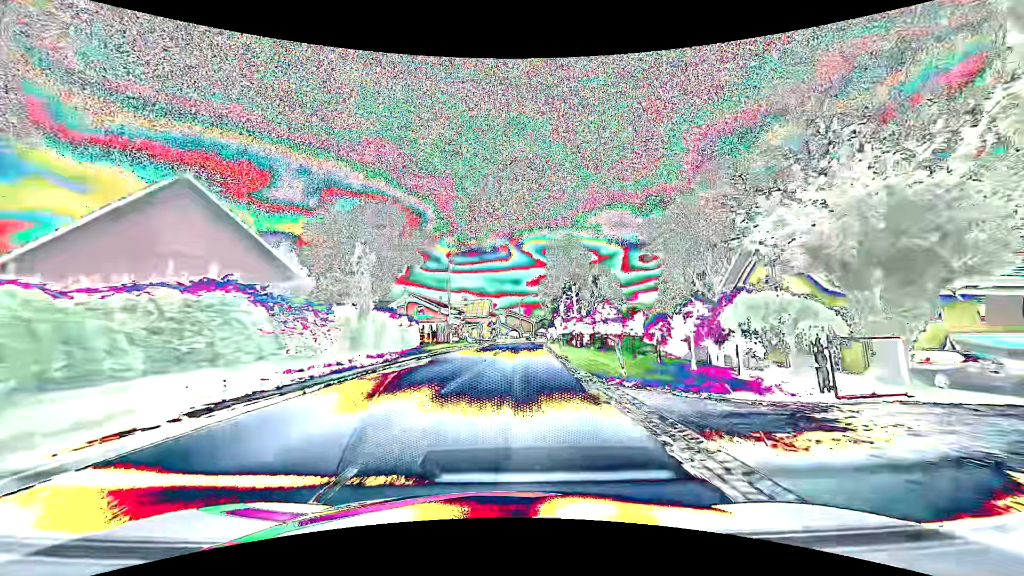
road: primary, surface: asphalt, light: Day
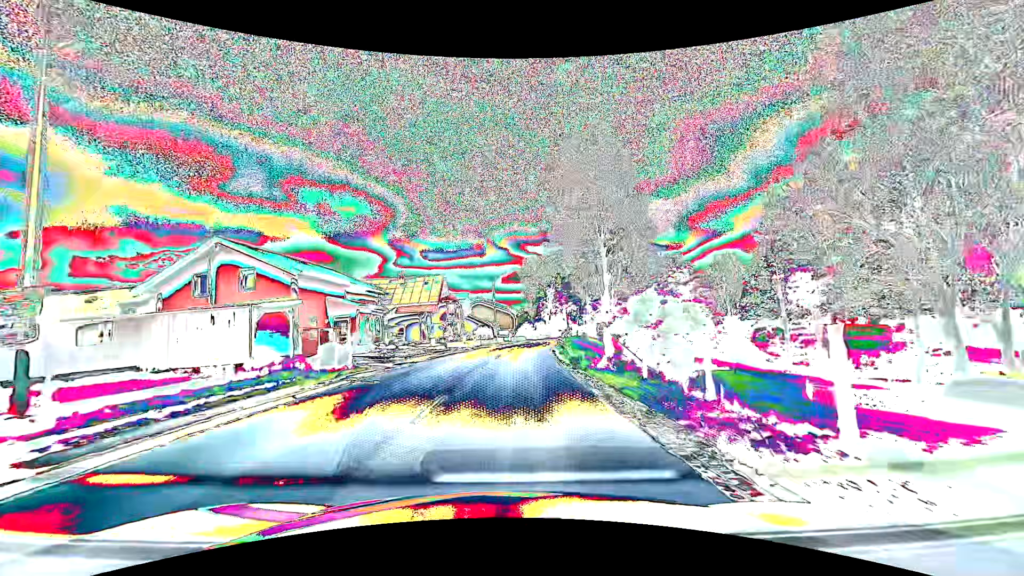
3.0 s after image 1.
(+1.4, +39.7) m; +3°
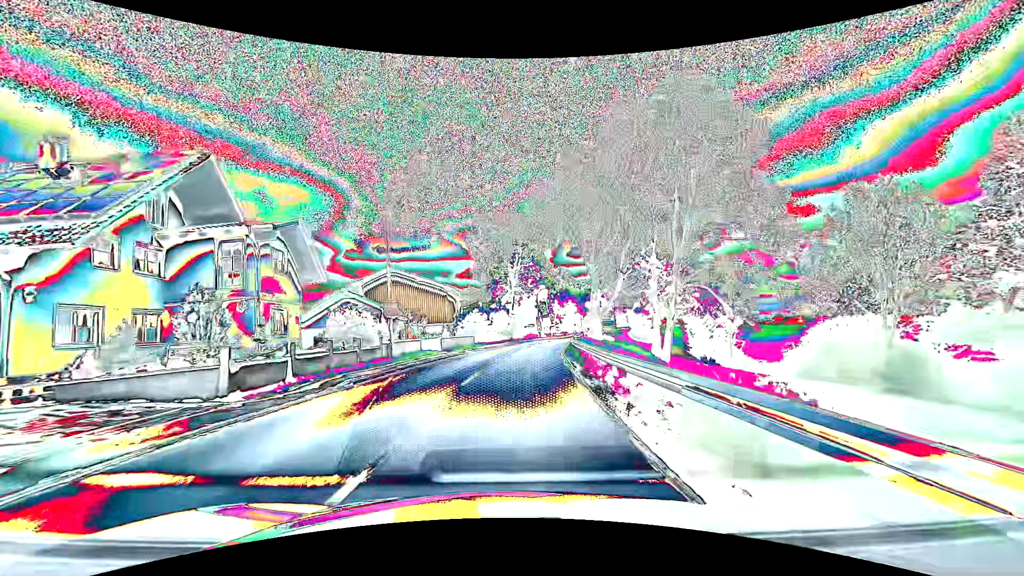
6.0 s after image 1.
(+1.8, +40.0) m; +5°
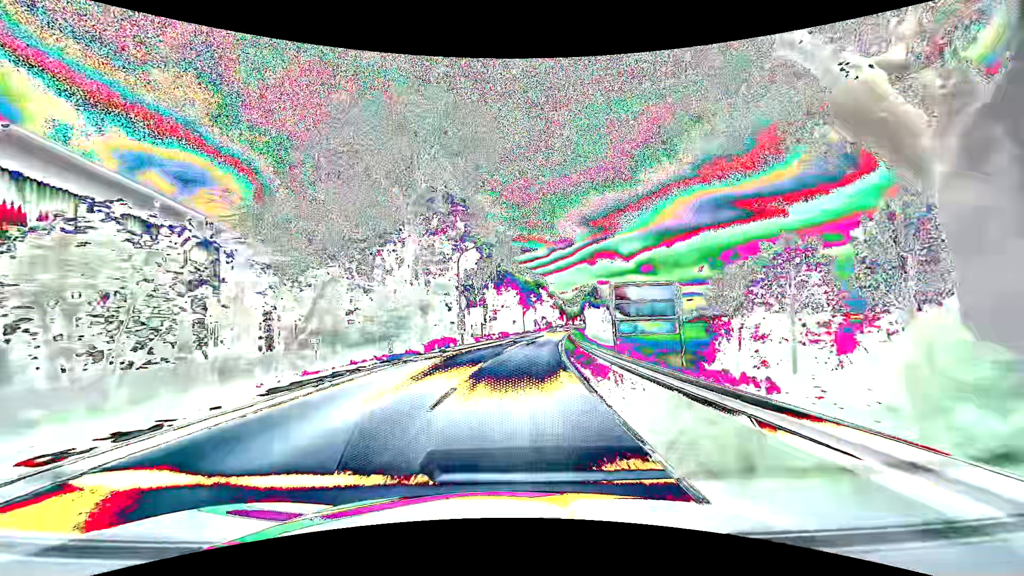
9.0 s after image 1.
(+2.7, +40.0) m; +8°
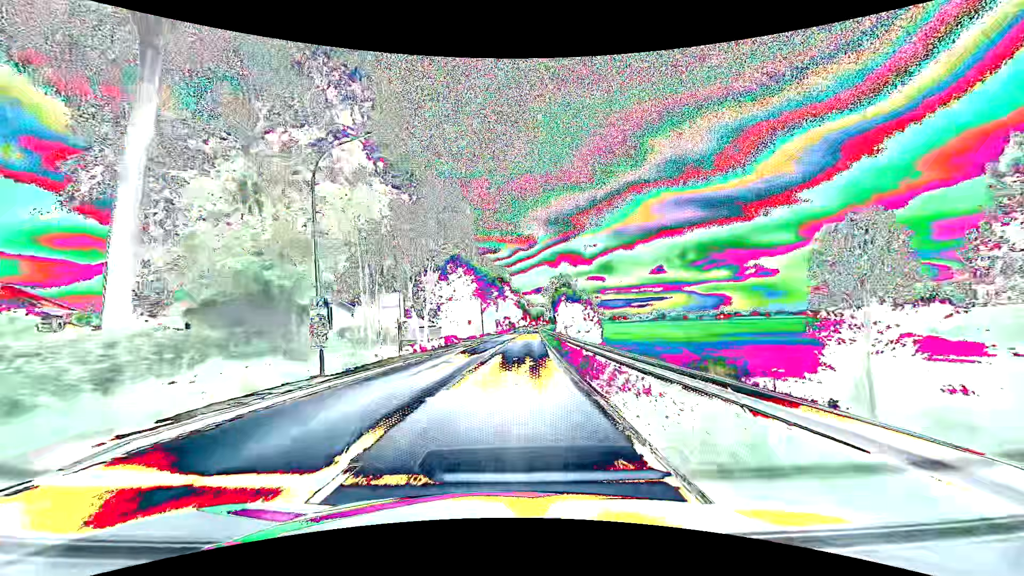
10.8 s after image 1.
(+1.1, +24.0) m; +5°
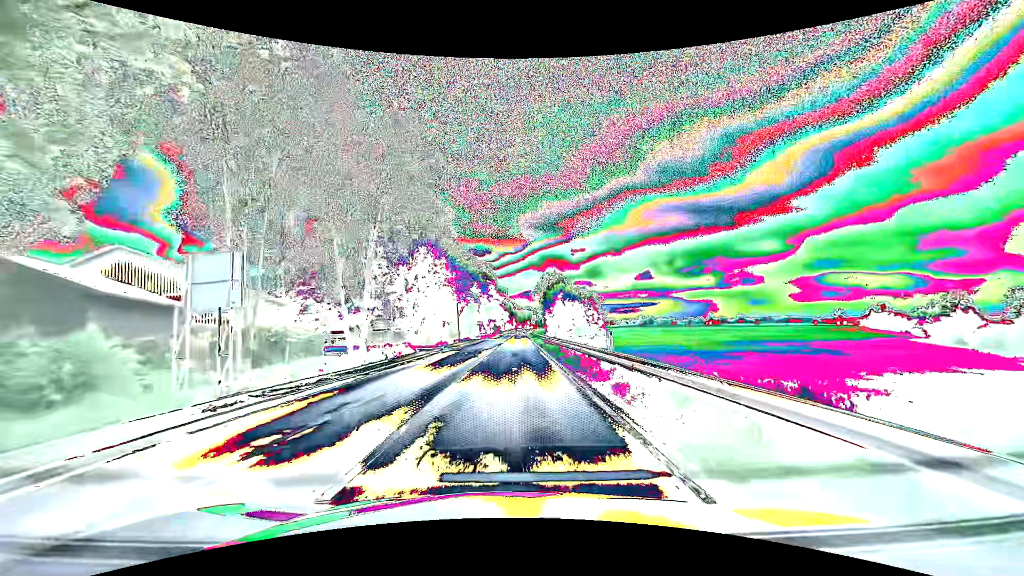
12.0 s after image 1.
(+0.2, +16.1) m; +2°
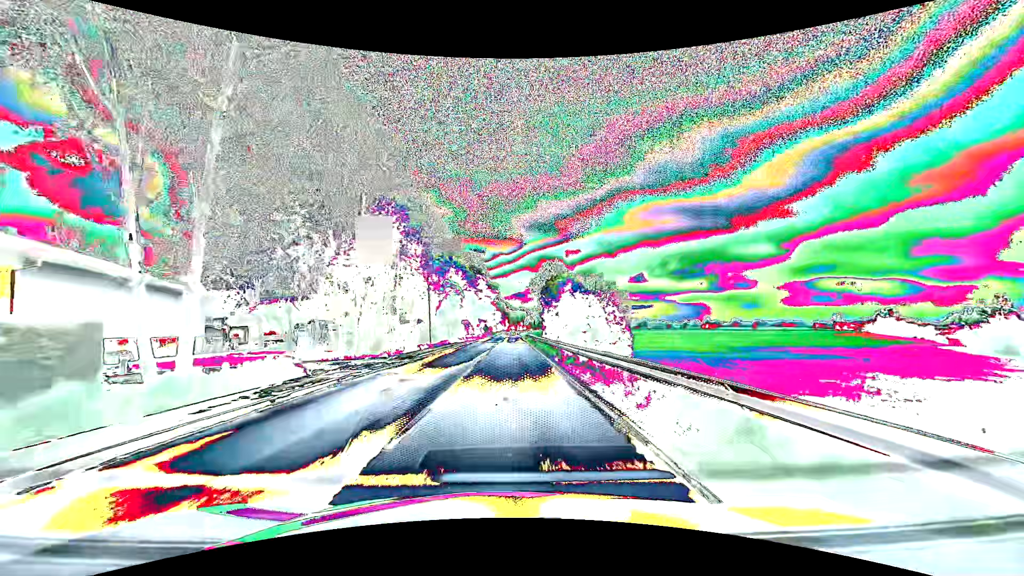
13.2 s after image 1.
(+0.1, +16.4) m; +1°
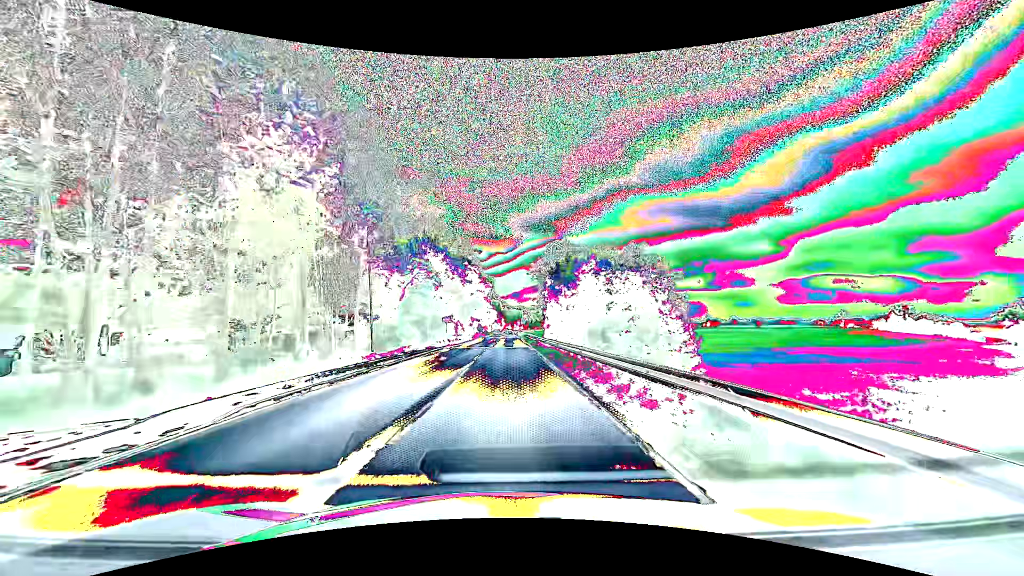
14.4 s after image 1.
(0.0, +17.1) m; 0°
(0, +10) (0, +20) (0, +30) (0, +40) (0, +50) (0, +60) (0, +70) (0, +80) (0, +90) (0, +100) m
